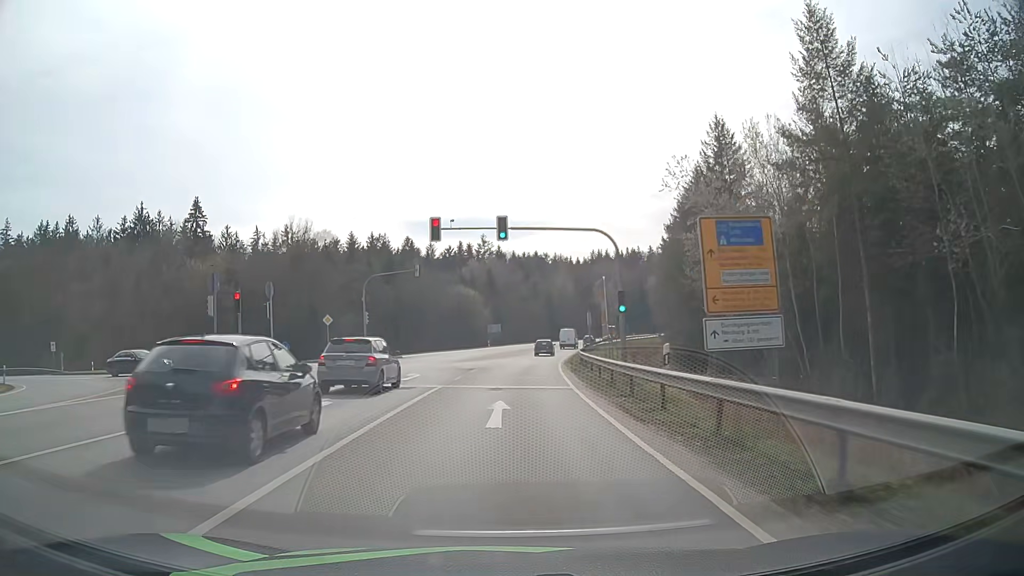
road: secondary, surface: asphalt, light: Day
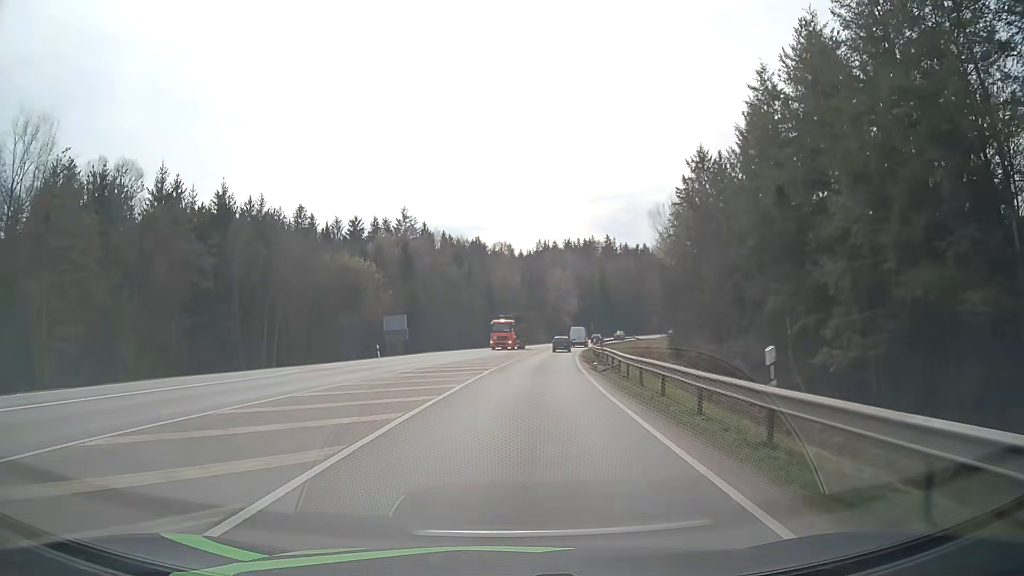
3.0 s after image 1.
(+2.2, +50.0) m; +6°
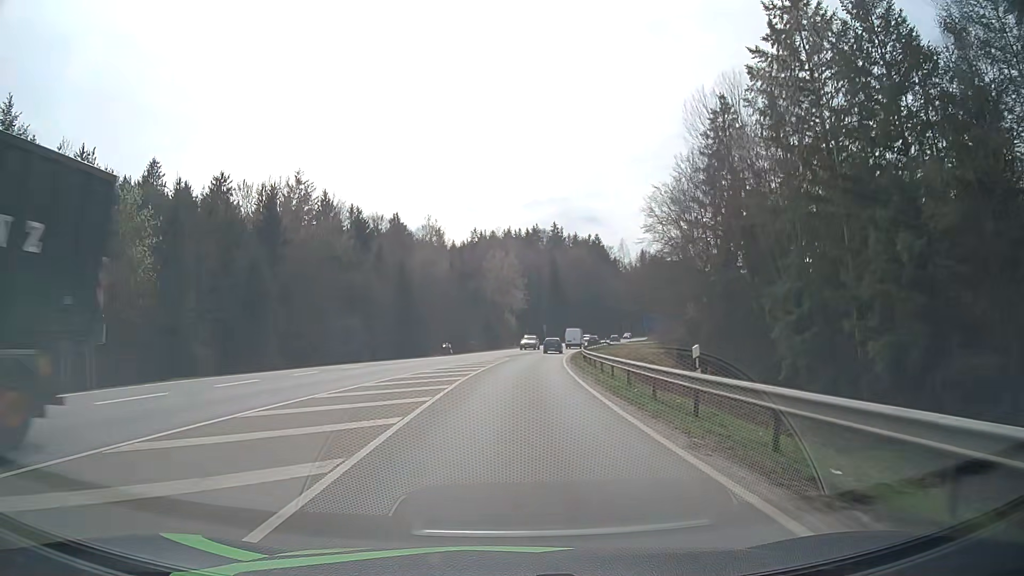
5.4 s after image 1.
(+1.9, +40.8) m; +5°
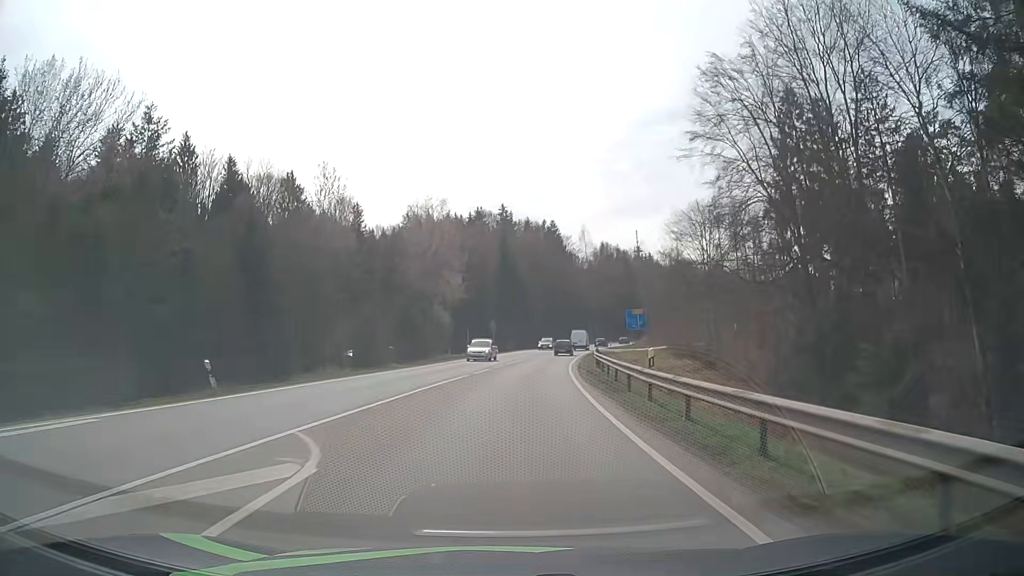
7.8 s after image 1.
(+1.7, +41.0) m; +5°
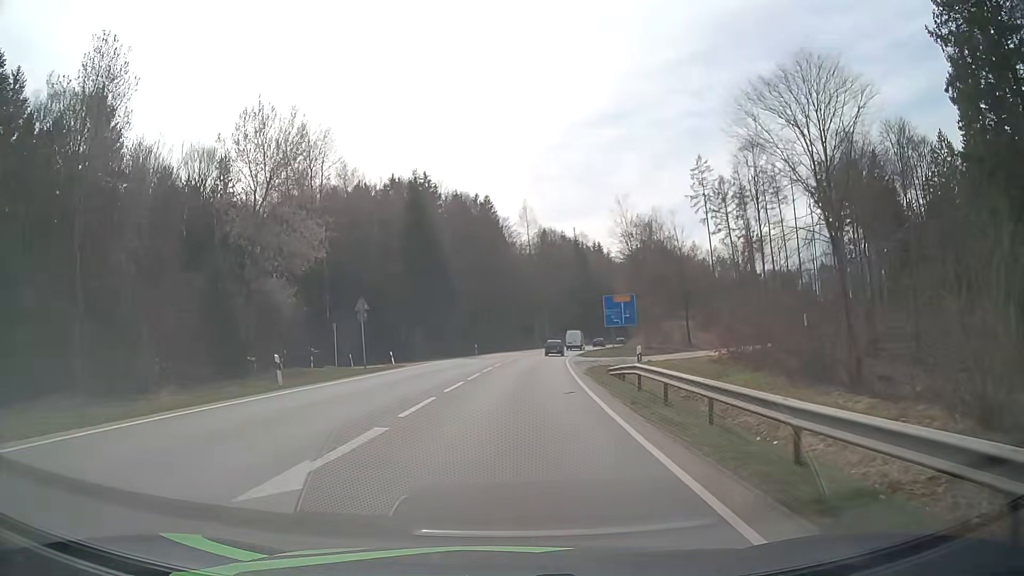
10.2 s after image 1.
(+2.1, +41.2) m; +6°
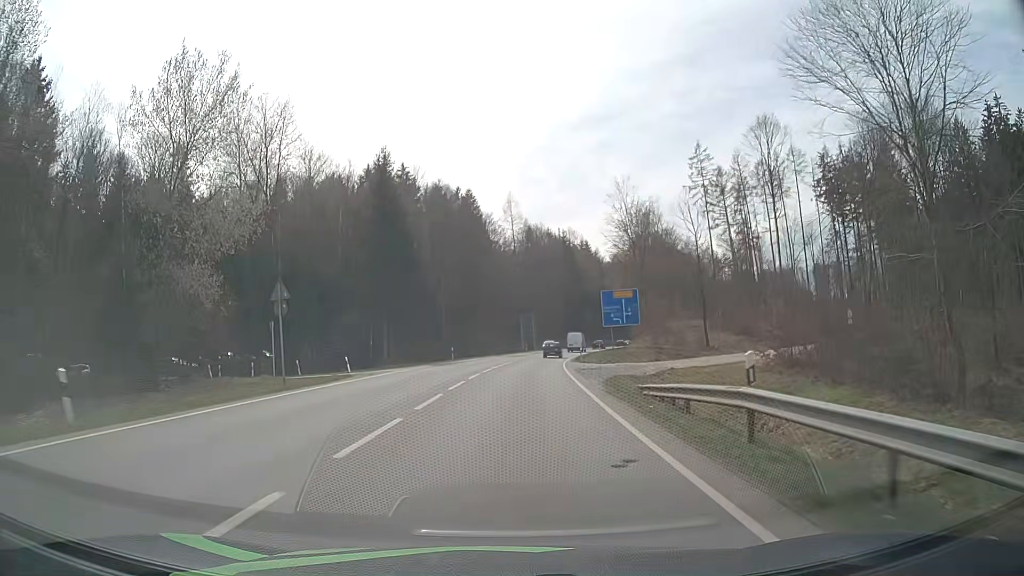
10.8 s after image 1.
(+0.1, +10.3) m; +1°
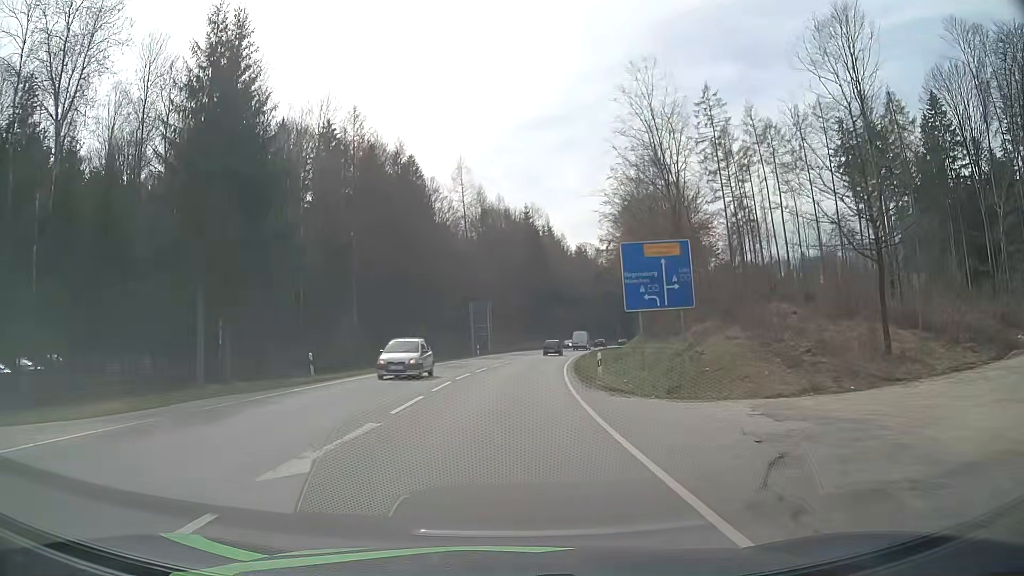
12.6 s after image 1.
(+1.1, +30.6) m; +4°
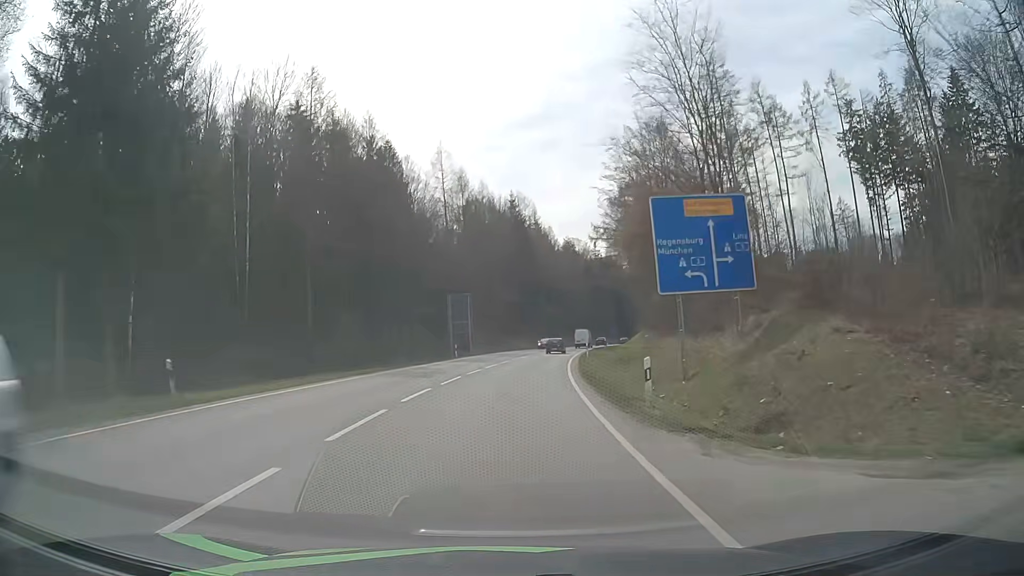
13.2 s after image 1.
(+0.1, +10.2) m; +1°
(0, +10) (0, +20) (+1, +30) (+2, +40) (+3, +50) (+4, +60) (+6, +70) (+7, +80) (+9, +89) (+11, +99) m
